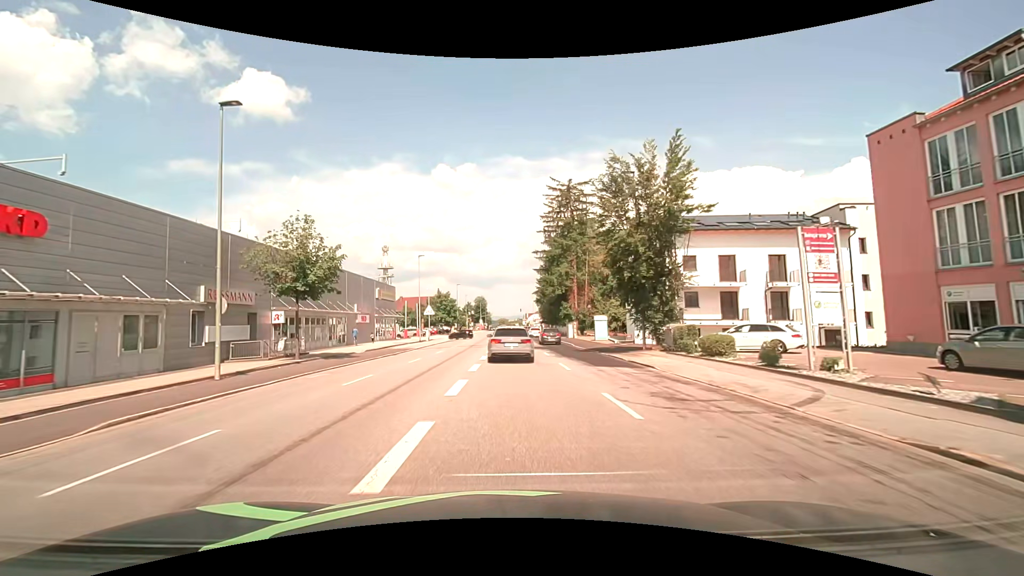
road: tertiary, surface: asphalt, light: Day
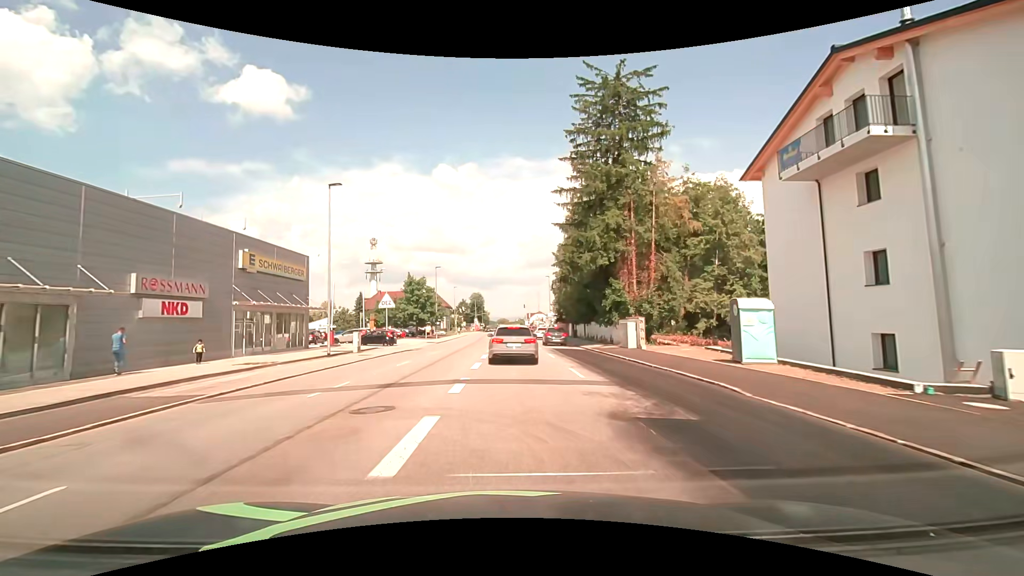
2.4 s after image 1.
(+0.3, +29.7) m; +1°
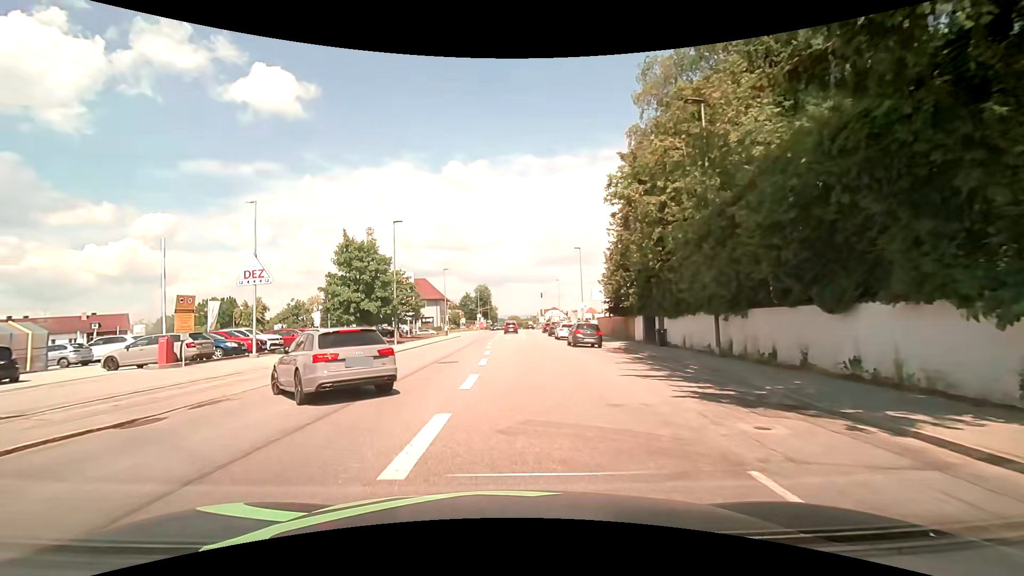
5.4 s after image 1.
(-0.1, +29.5) m; -1°
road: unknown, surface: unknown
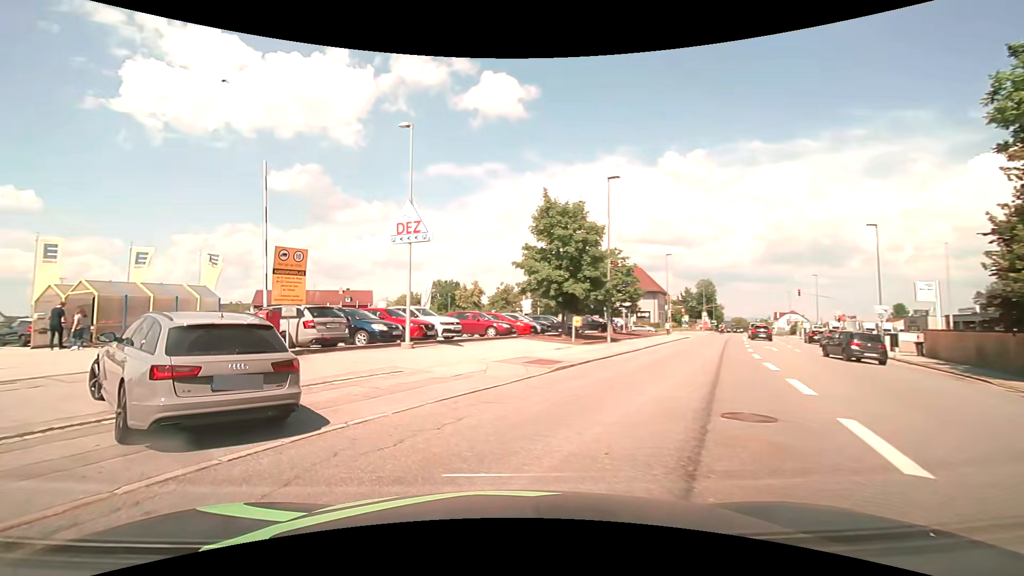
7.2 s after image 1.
(-1.8, +10.5) m; -26°
